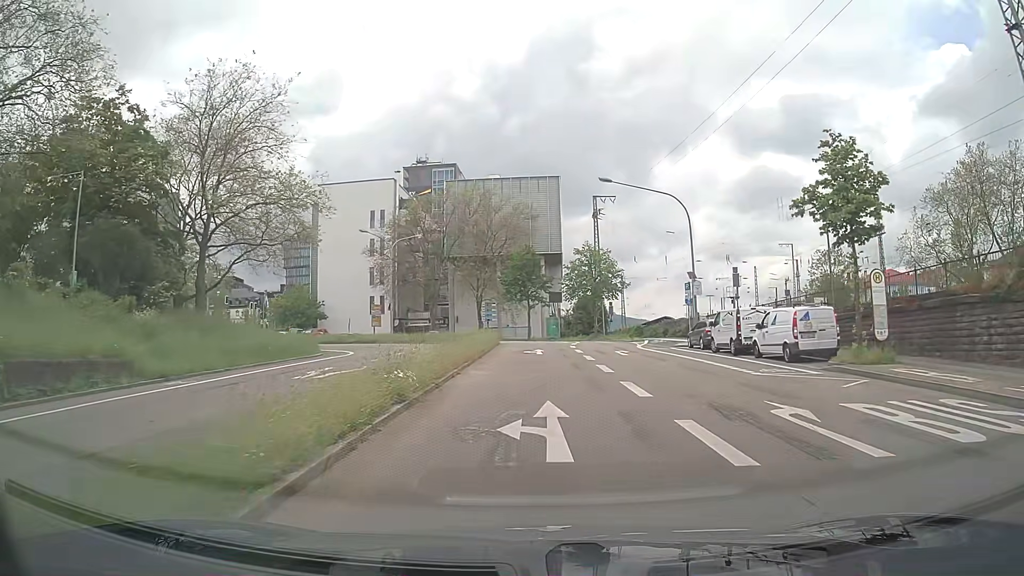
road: secondary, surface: asphalt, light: Day
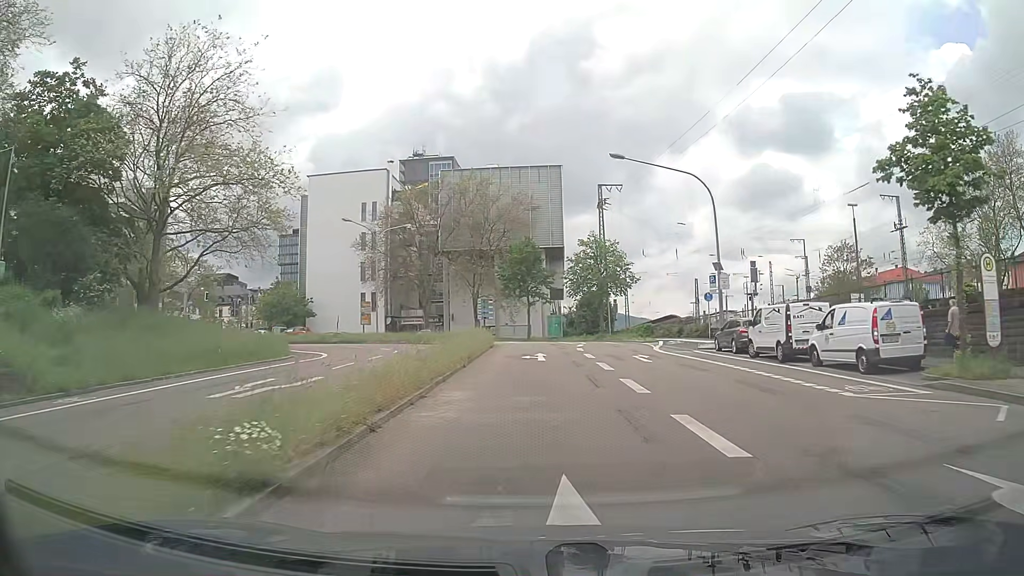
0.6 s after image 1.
(0.0, +5.6) m; 0°
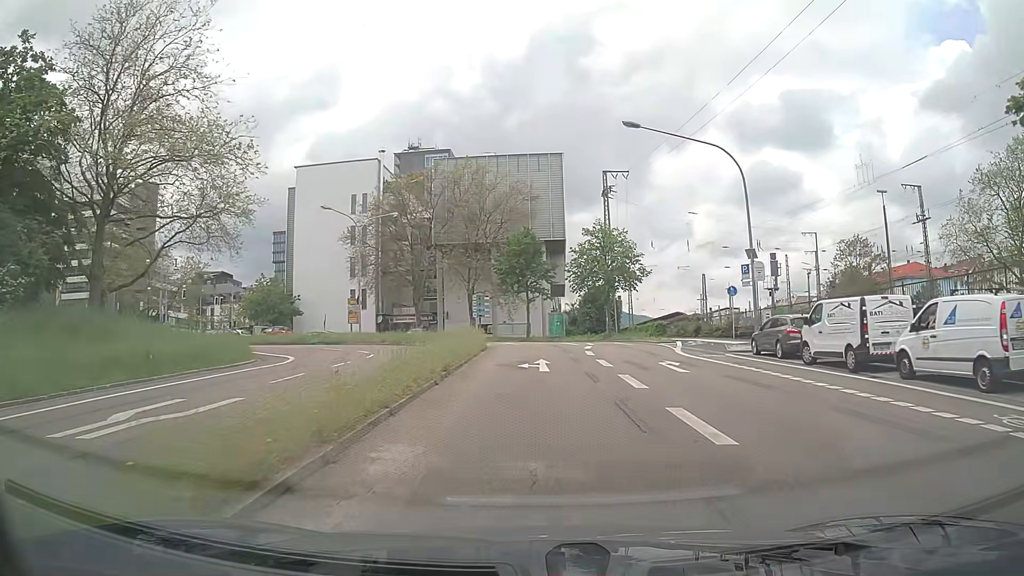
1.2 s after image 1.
(0.0, +5.5) m; 0°
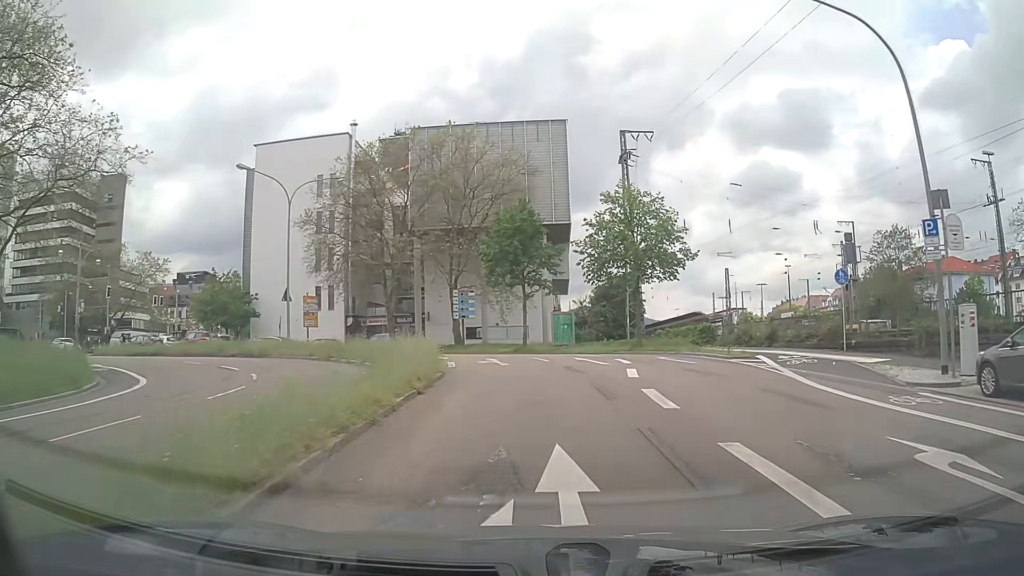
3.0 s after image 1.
(0.0, +14.5) m; 0°
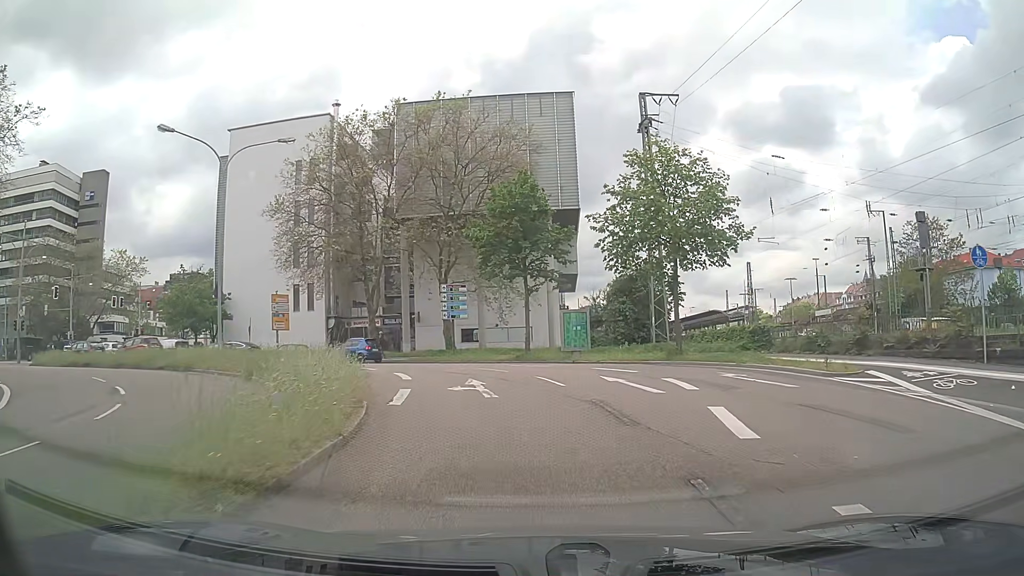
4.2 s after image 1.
(0.0, +8.7) m; 0°
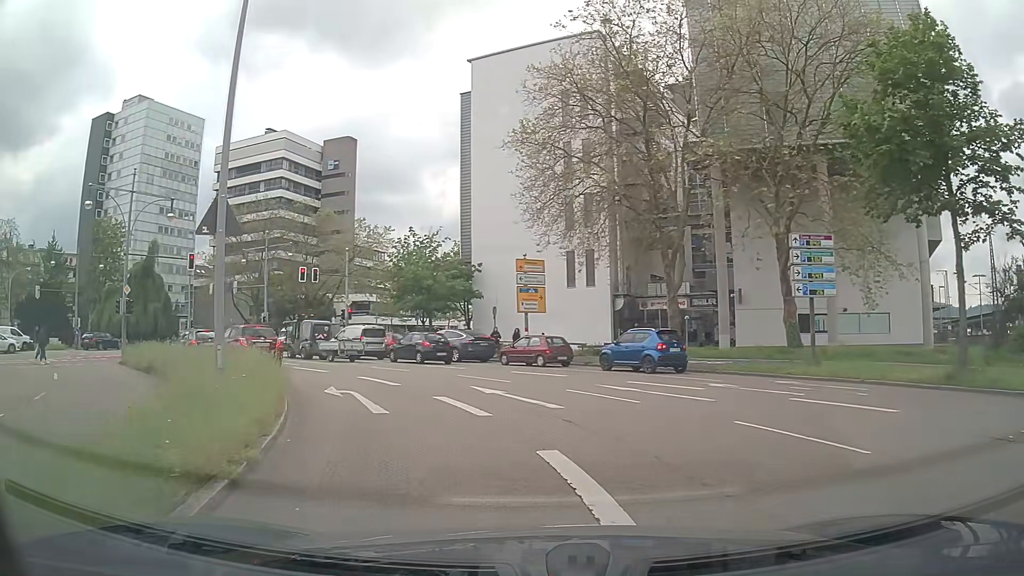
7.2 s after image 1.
(-3.2, +18.2) m; -27°
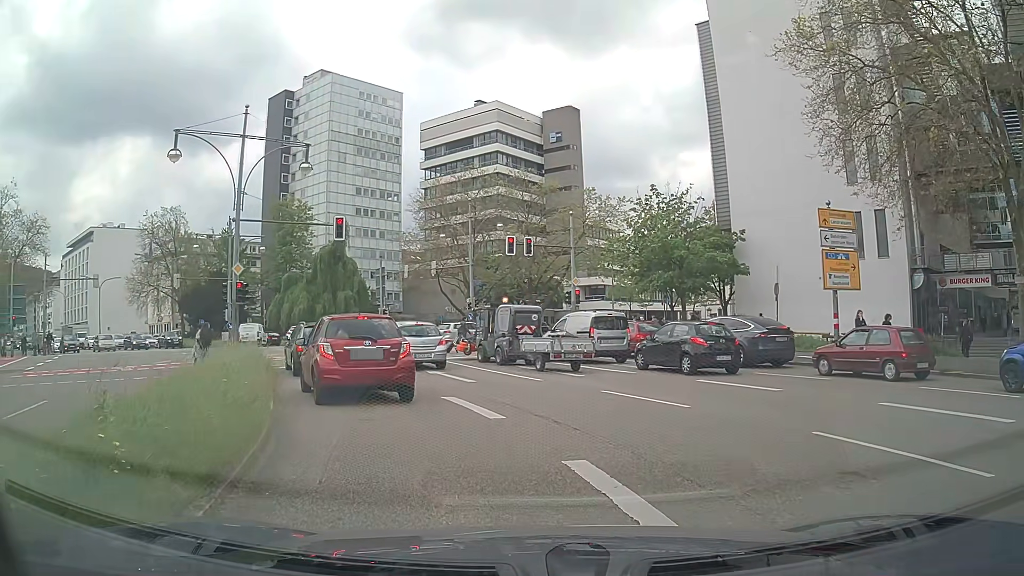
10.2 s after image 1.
(-2.0, +11.8) m; -19°
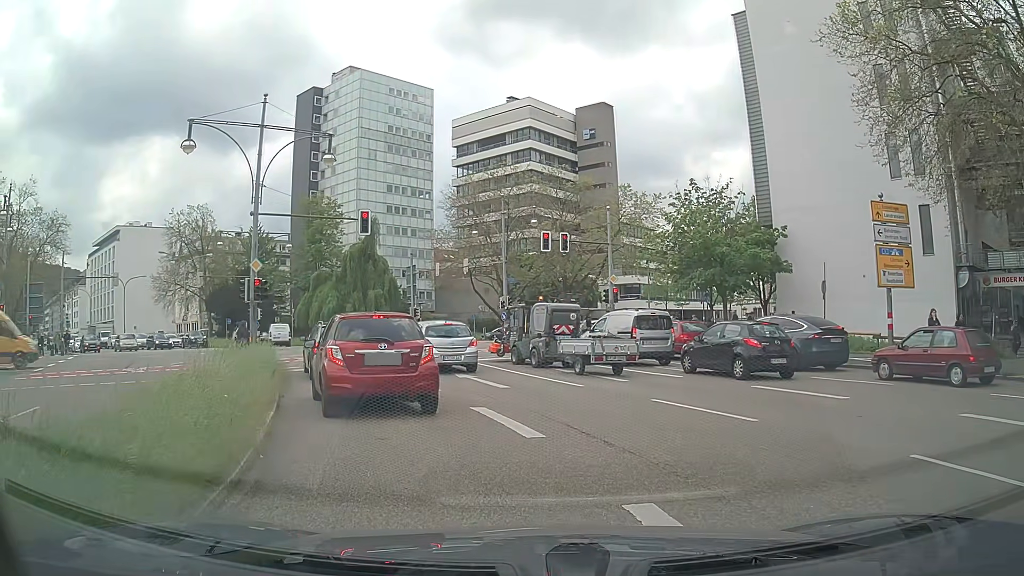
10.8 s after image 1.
(0.0, +1.5) m; -3°
